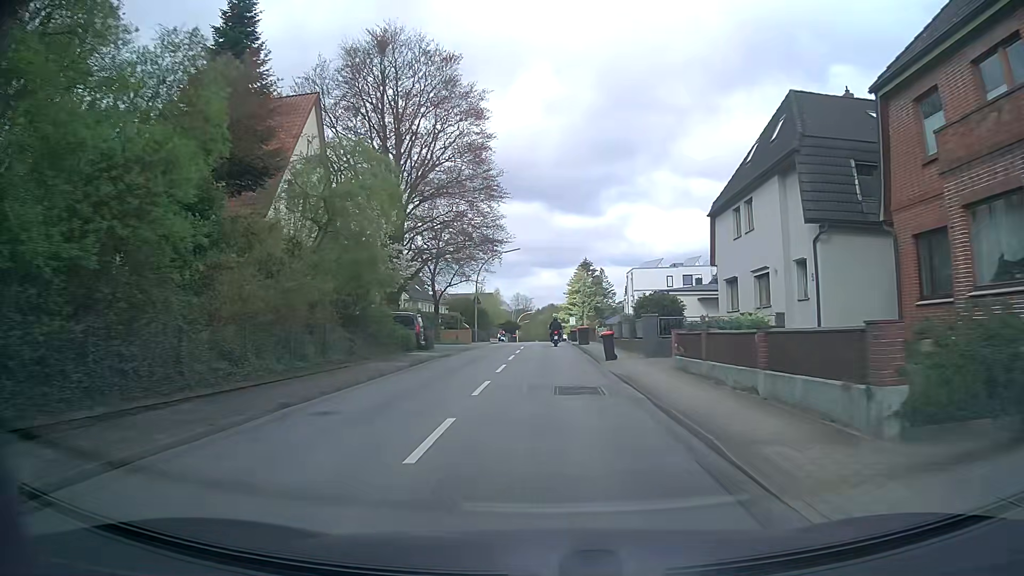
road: secondary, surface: asphalt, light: Day
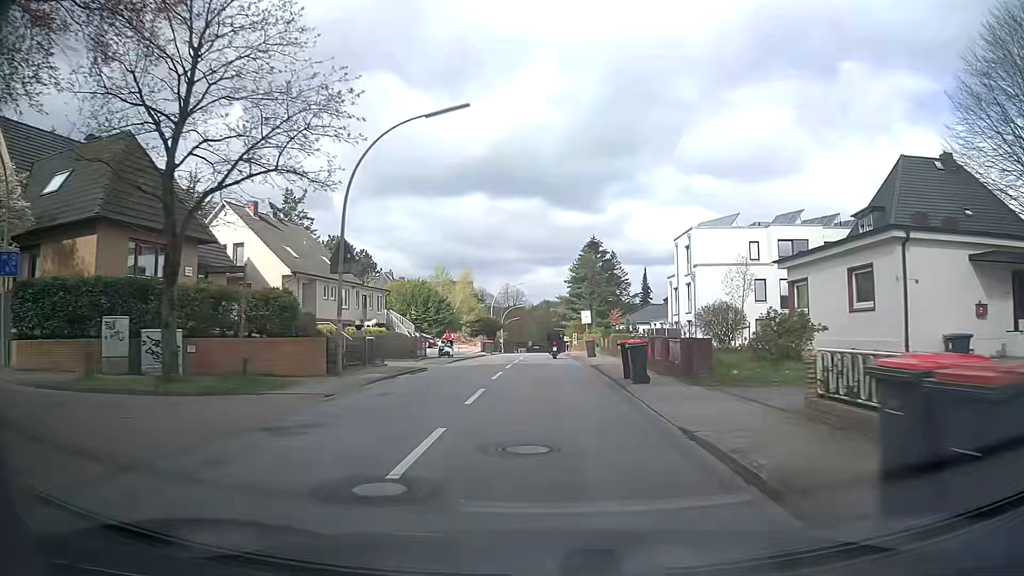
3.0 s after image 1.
(+0.1, +37.1) m; +1°
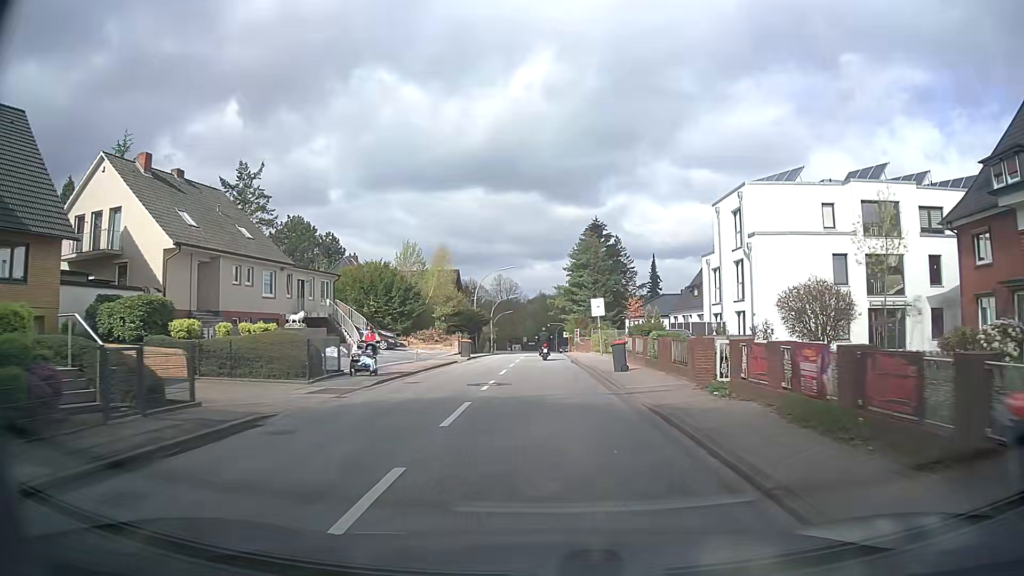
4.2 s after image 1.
(0.0, +14.6) m; 0°
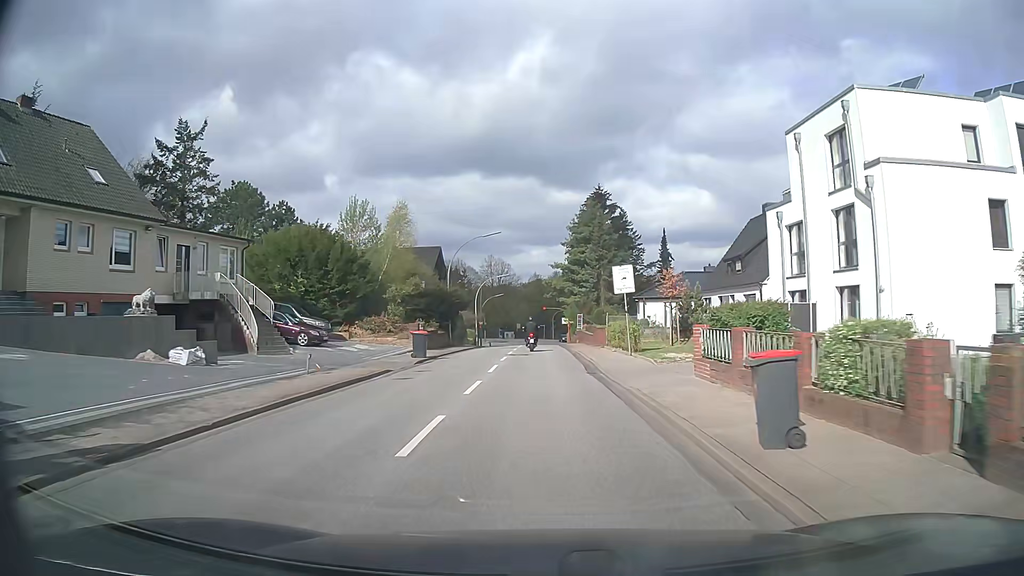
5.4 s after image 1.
(+0.1, +14.6) m; +1°
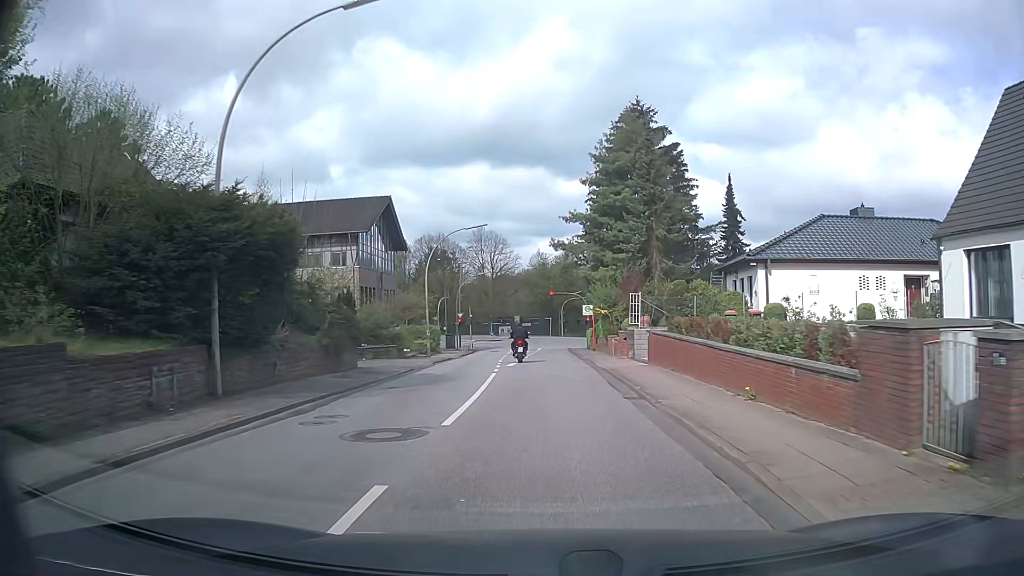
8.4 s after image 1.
(-0.1, +33.9) m; 0°
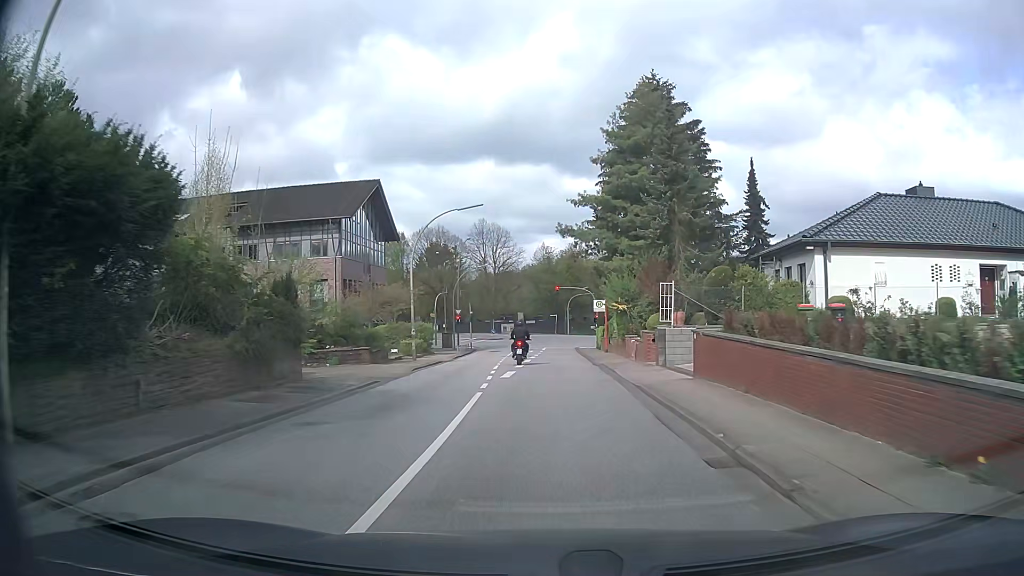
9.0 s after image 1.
(0.0, +6.0) m; 0°
